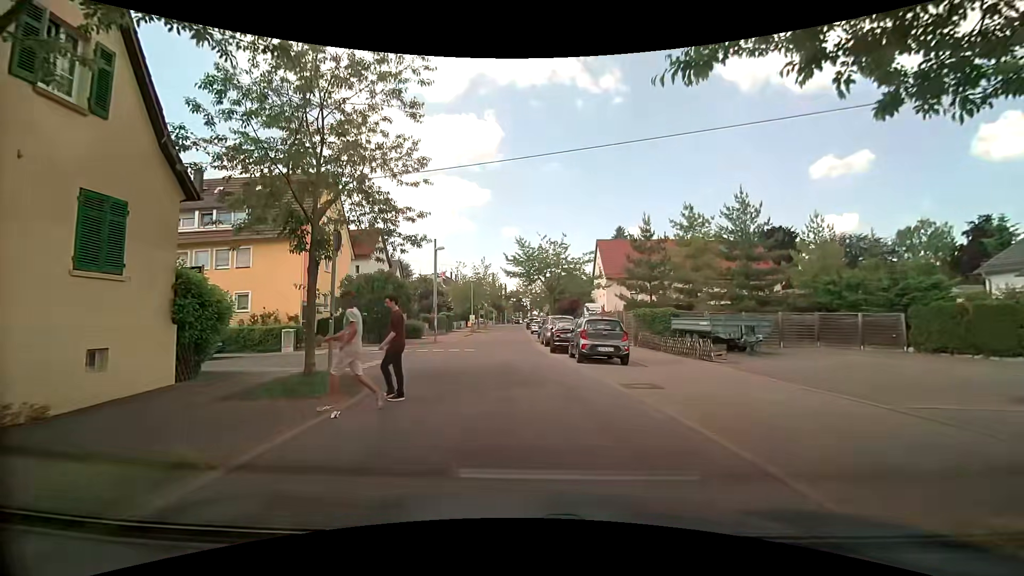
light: Day
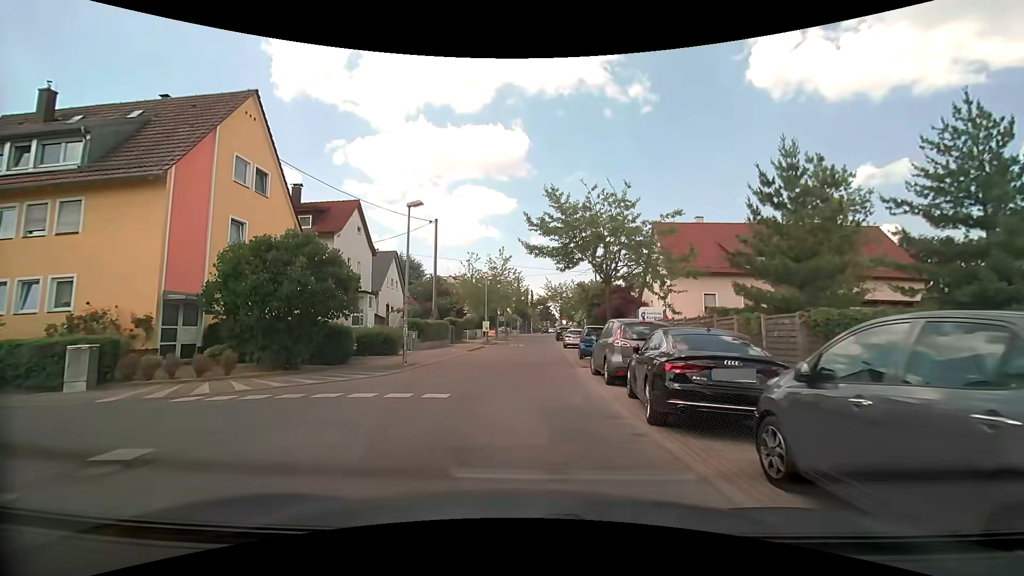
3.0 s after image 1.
(+0.1, +13.9) m; -2°
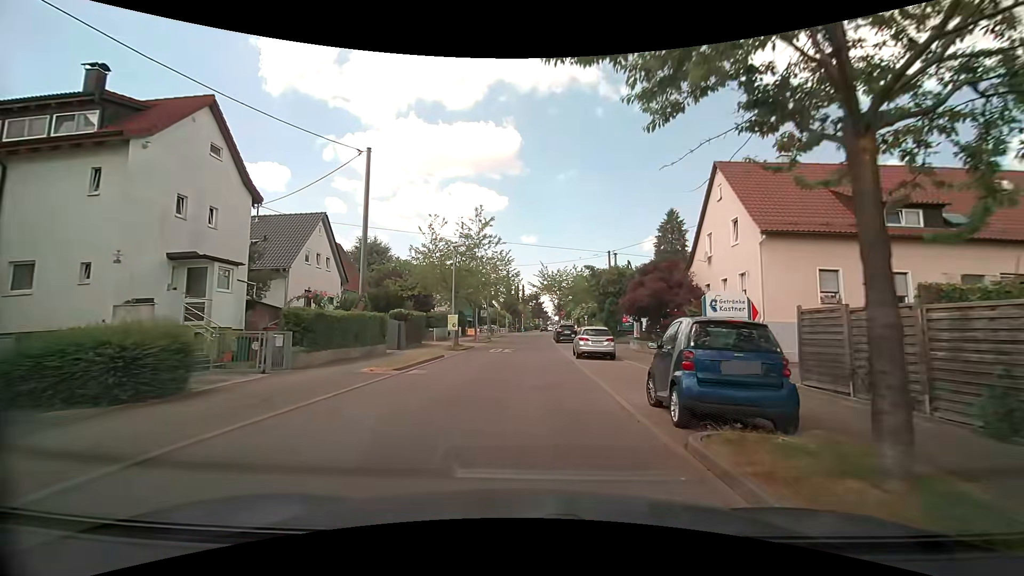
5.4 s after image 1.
(+0.3, +15.4) m; +2°
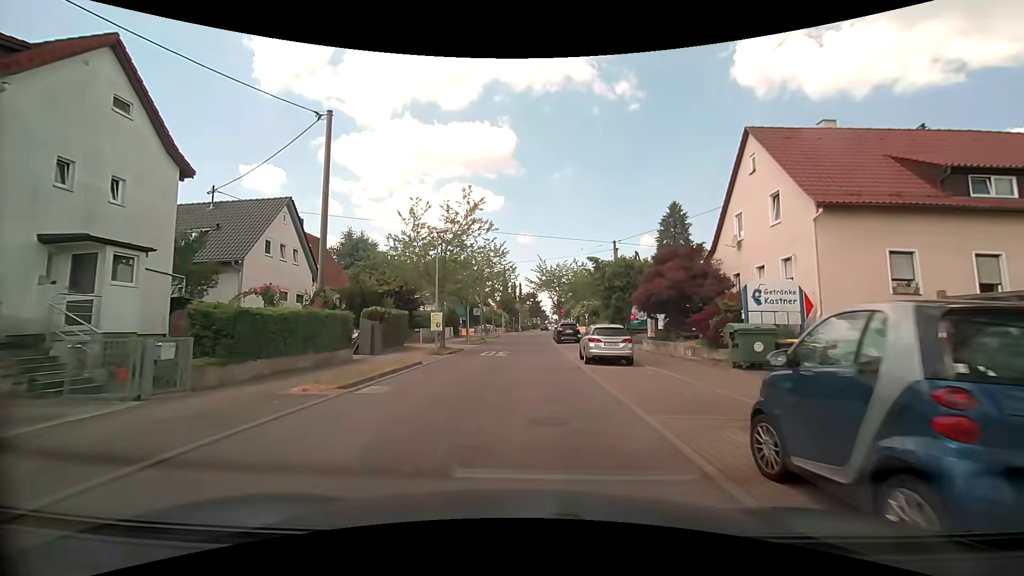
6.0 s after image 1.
(+0.1, +4.4) m; 0°
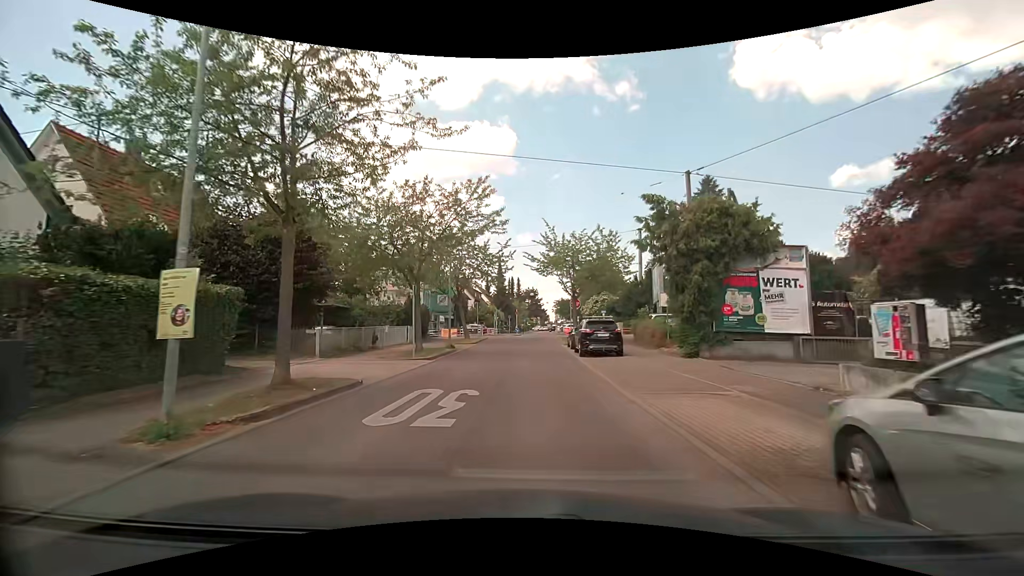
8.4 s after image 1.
(+0.1, +18.0) m; 0°
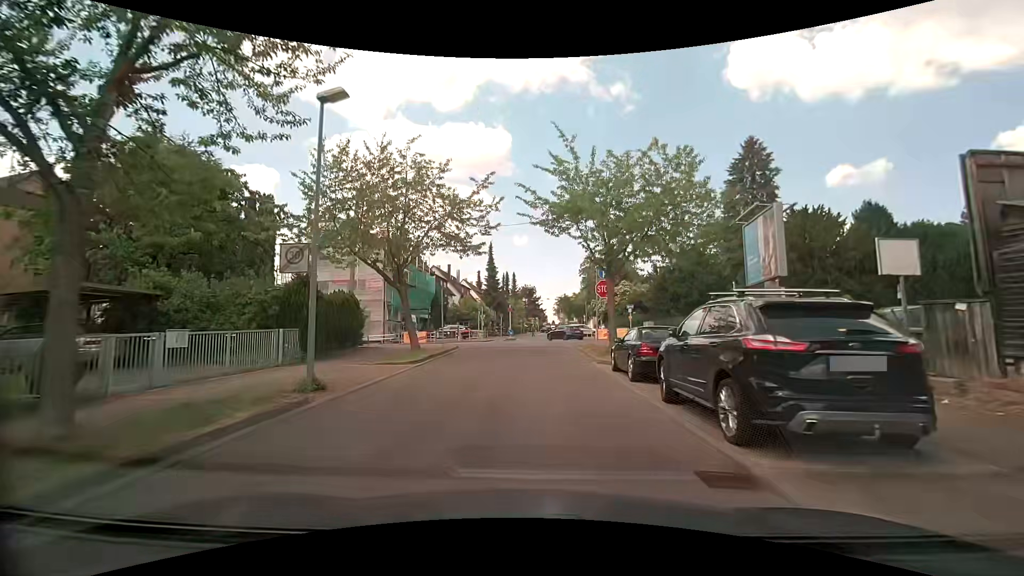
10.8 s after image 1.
(+0.1, +16.7) m; +1°
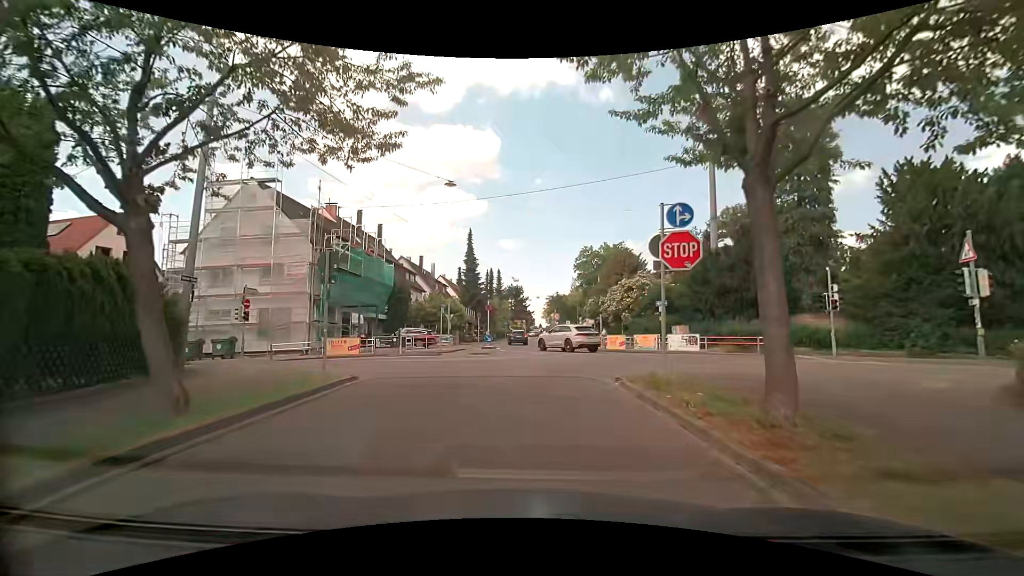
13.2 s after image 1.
(+0.1, +13.7) m; +3°
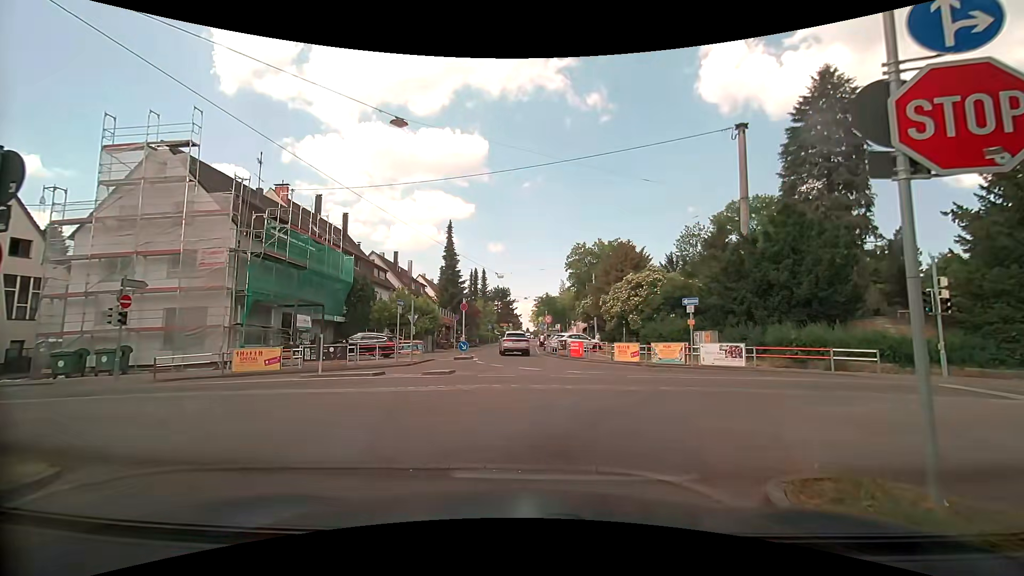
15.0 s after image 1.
(-0.1, +7.3) m; -1°
